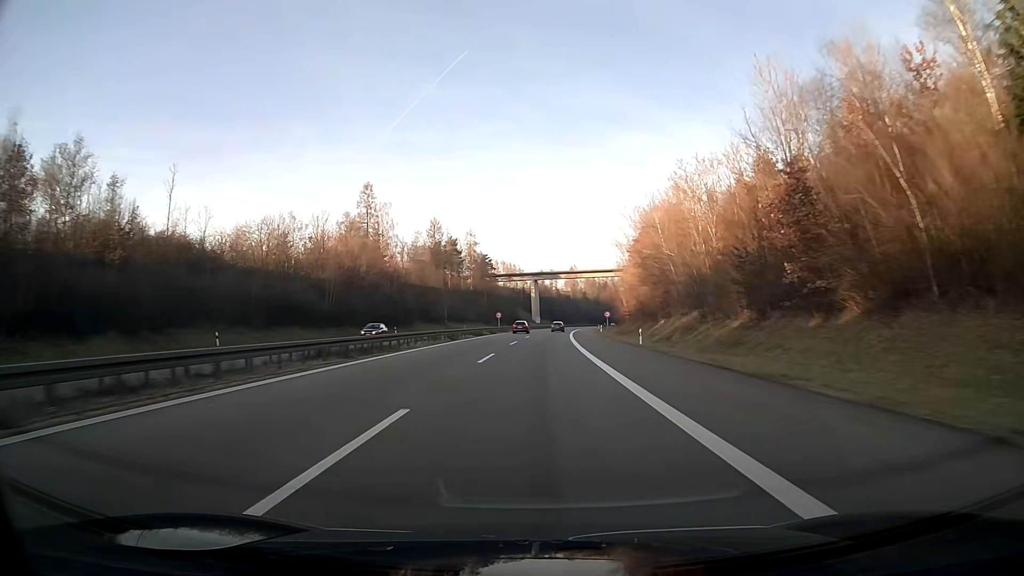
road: motorway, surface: asphalt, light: Day
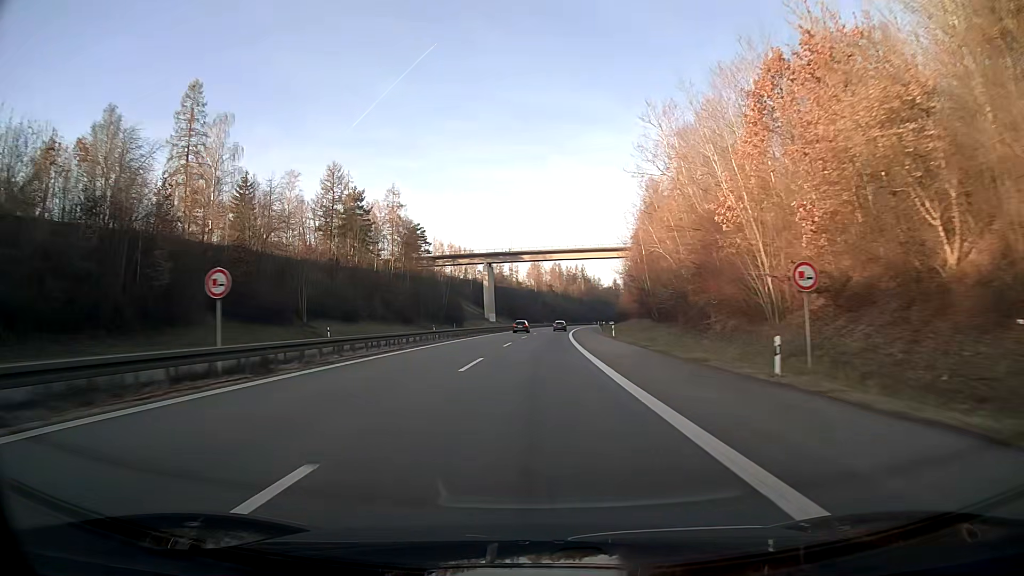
(+2.3, +76.2) m; +3°
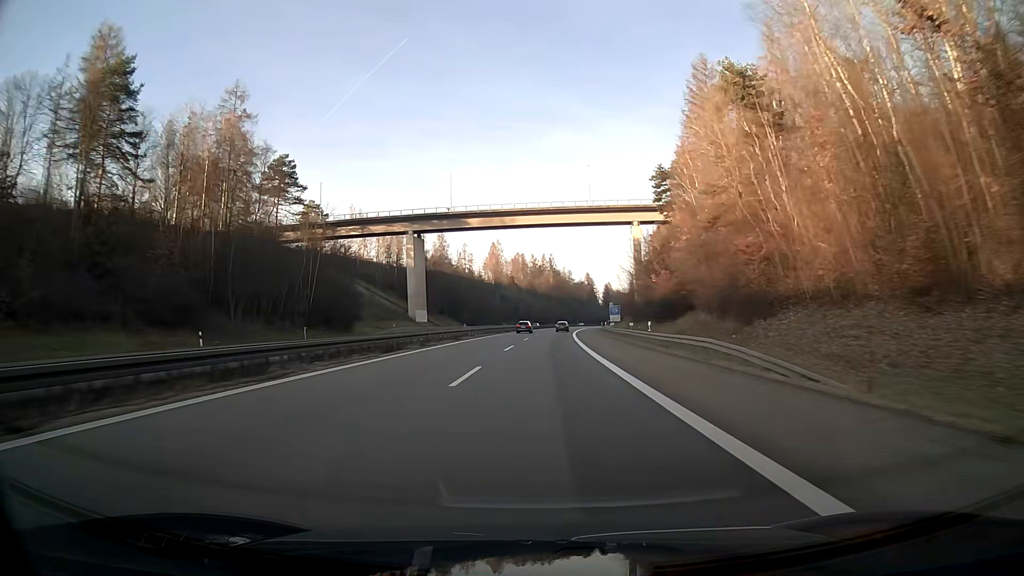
(+2.0, +76.3) m; +3°
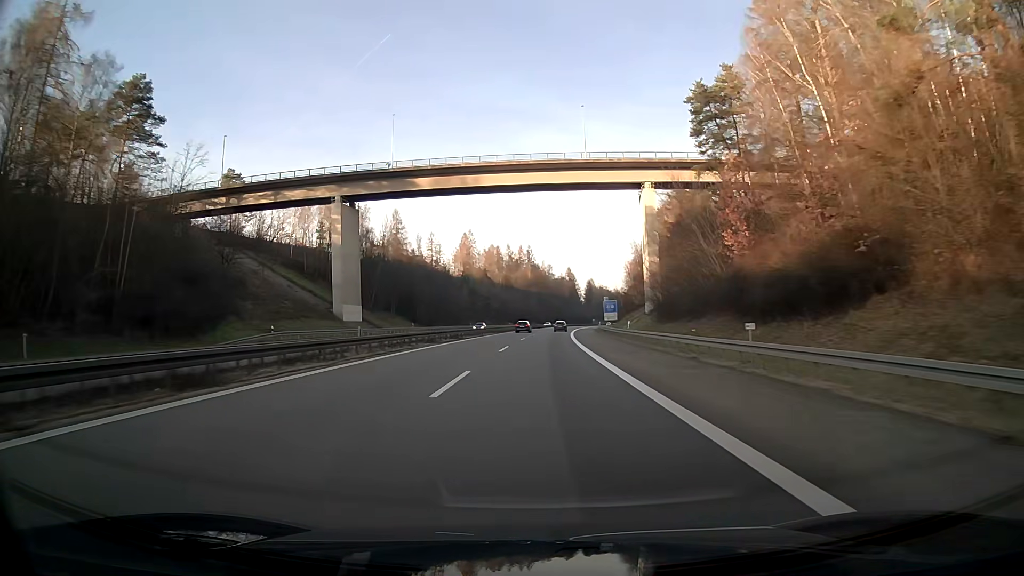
(+0.7, +38.1) m; +2°
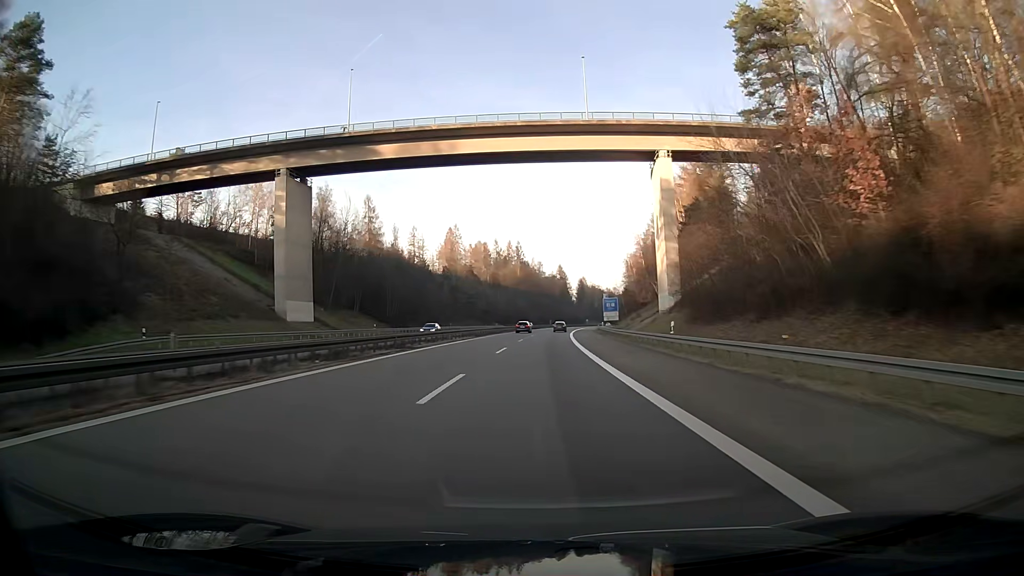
(+0.1, +19.1) m; +1°
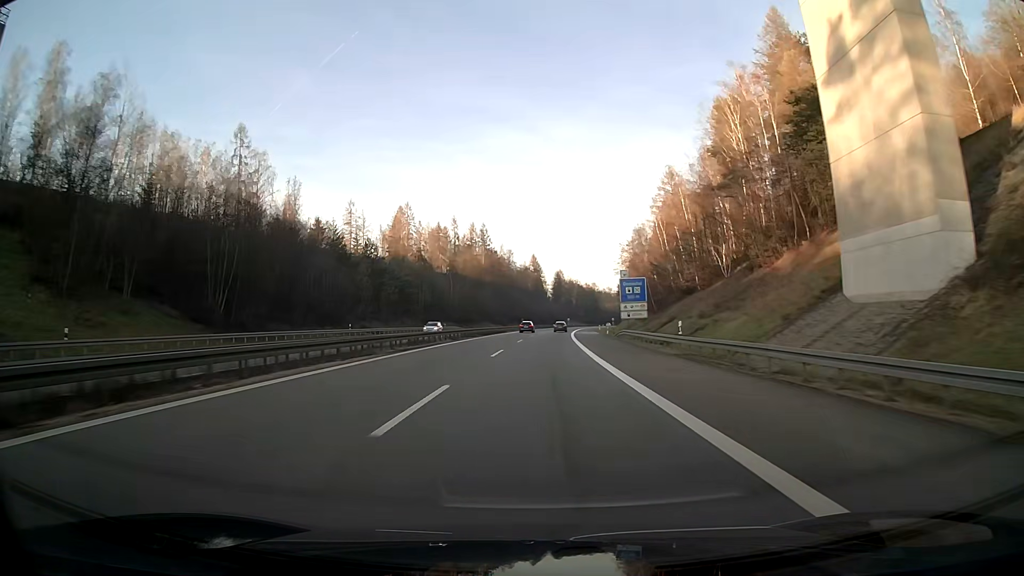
(+1.2, +57.2) m; +2°
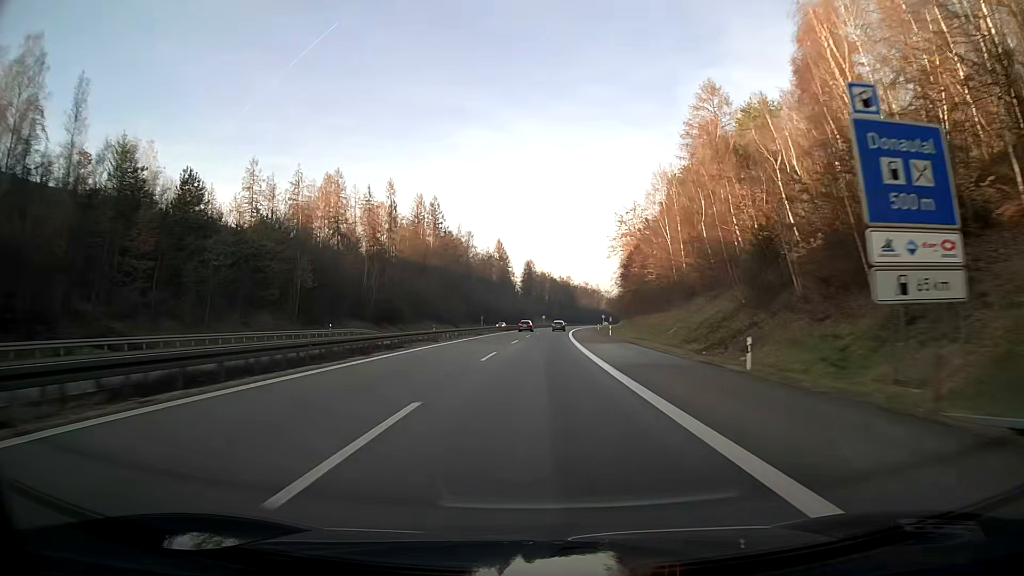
(+1.3, +57.2) m; +3°
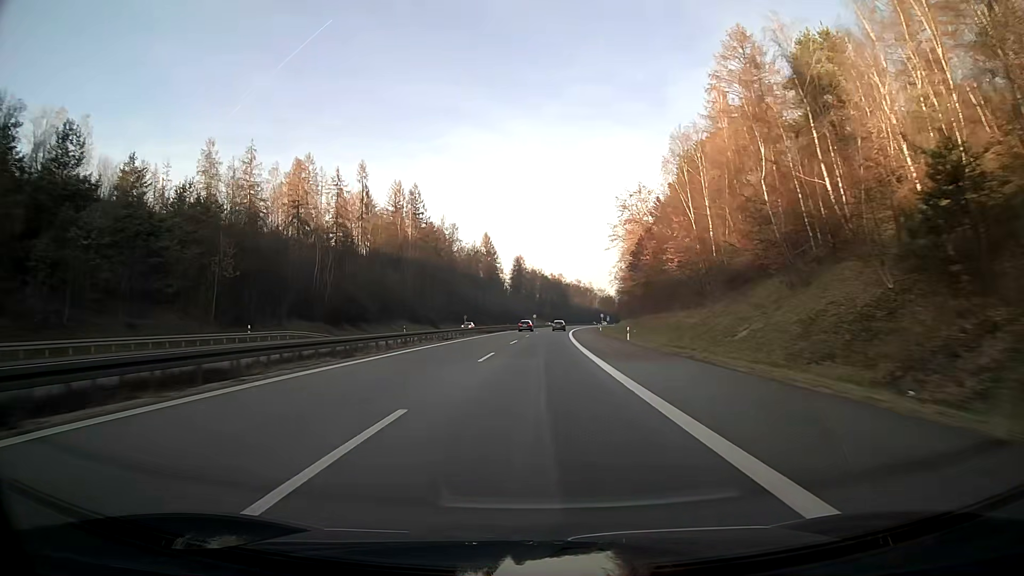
(+0.1, +19.0) m; +1°
